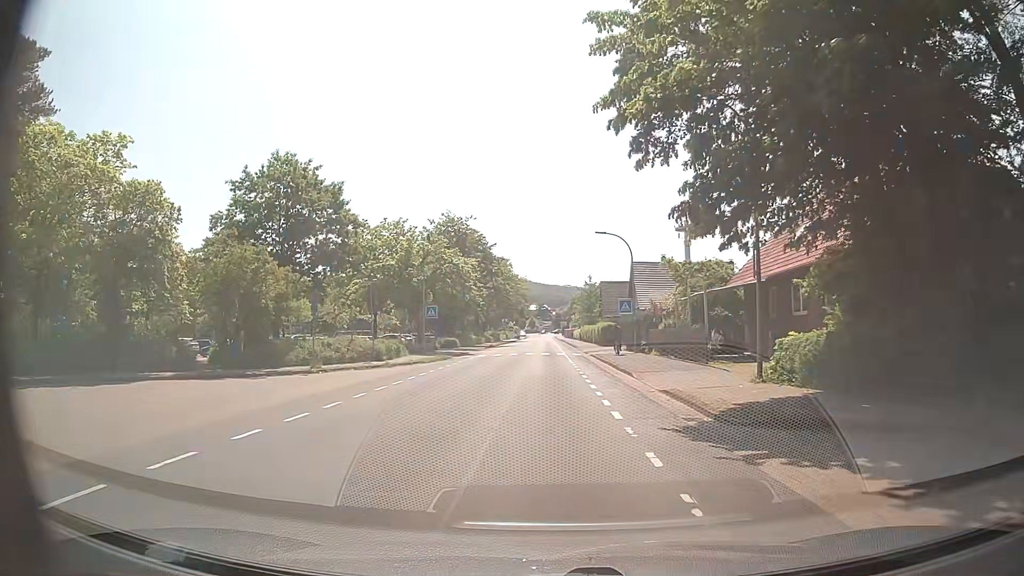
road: unclassified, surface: asphalt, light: Day
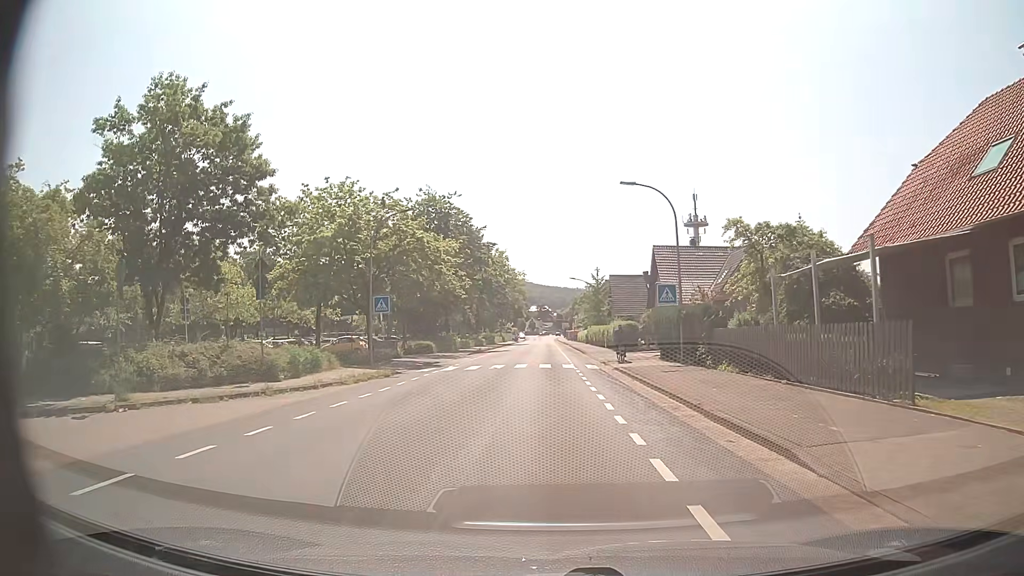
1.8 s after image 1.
(-0.1, +14.3) m; 0°
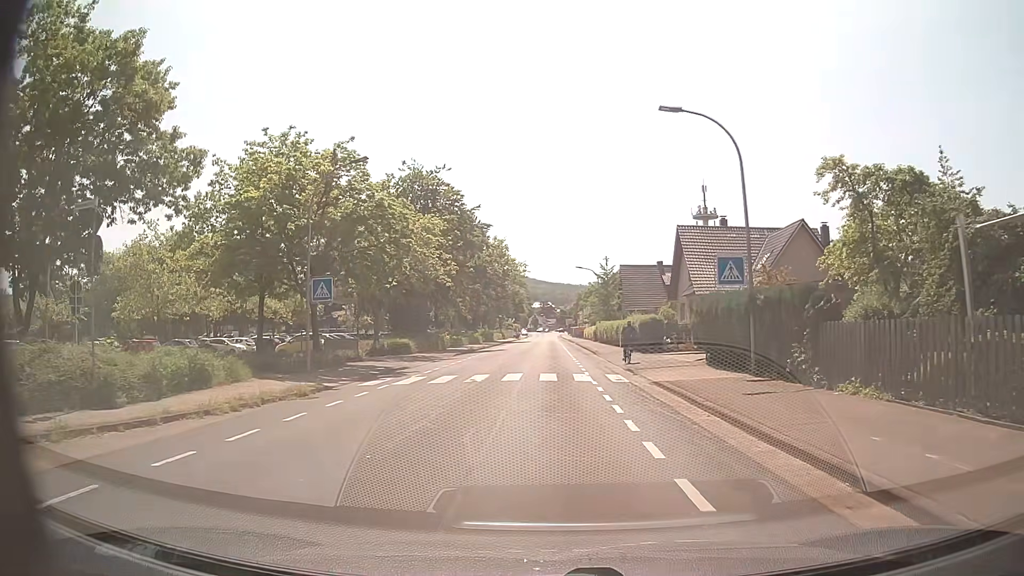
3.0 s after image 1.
(-0.1, +9.1) m; -1°
